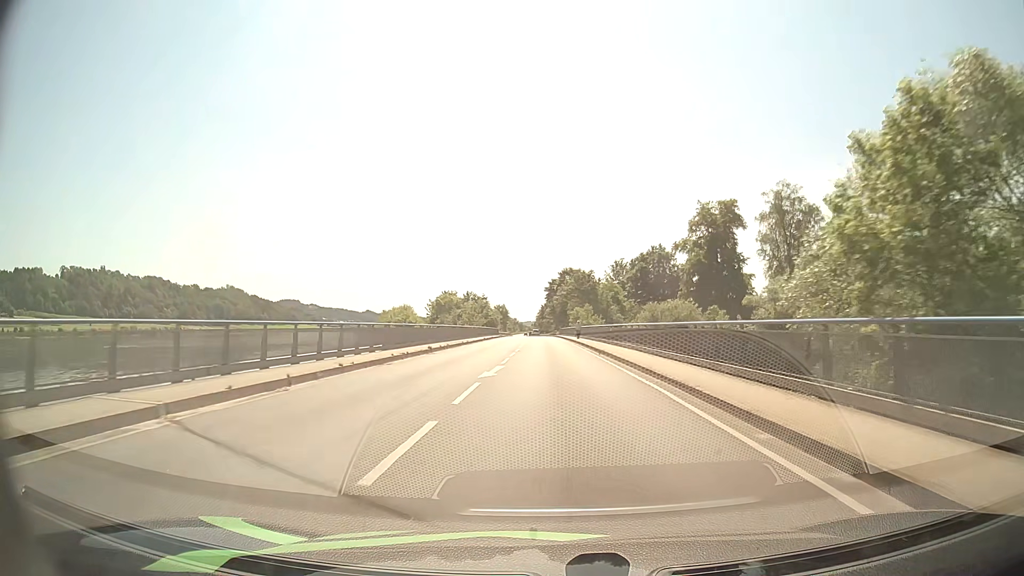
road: primary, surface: asphalt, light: Day
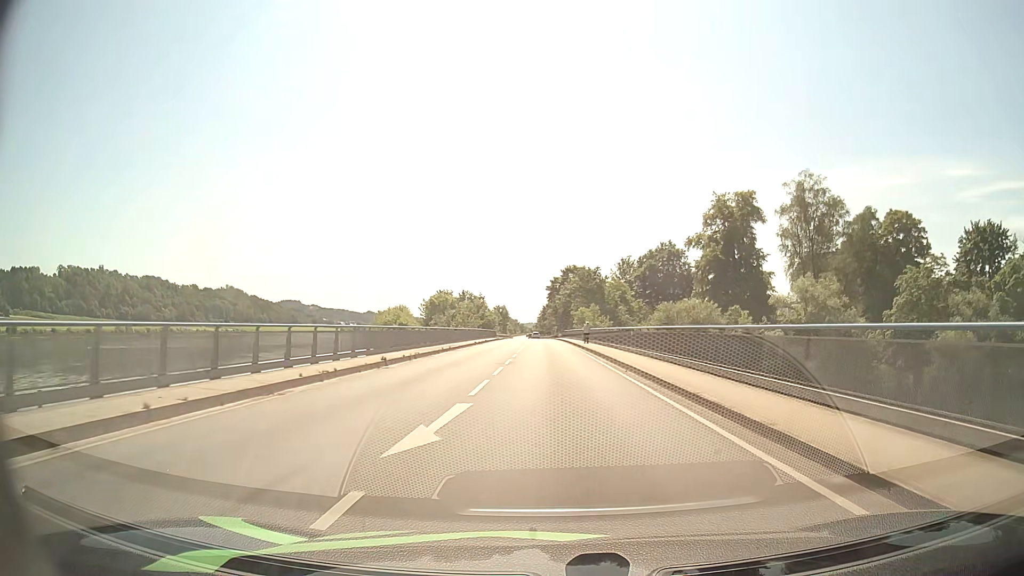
(0.0, +9.8) m; 0°
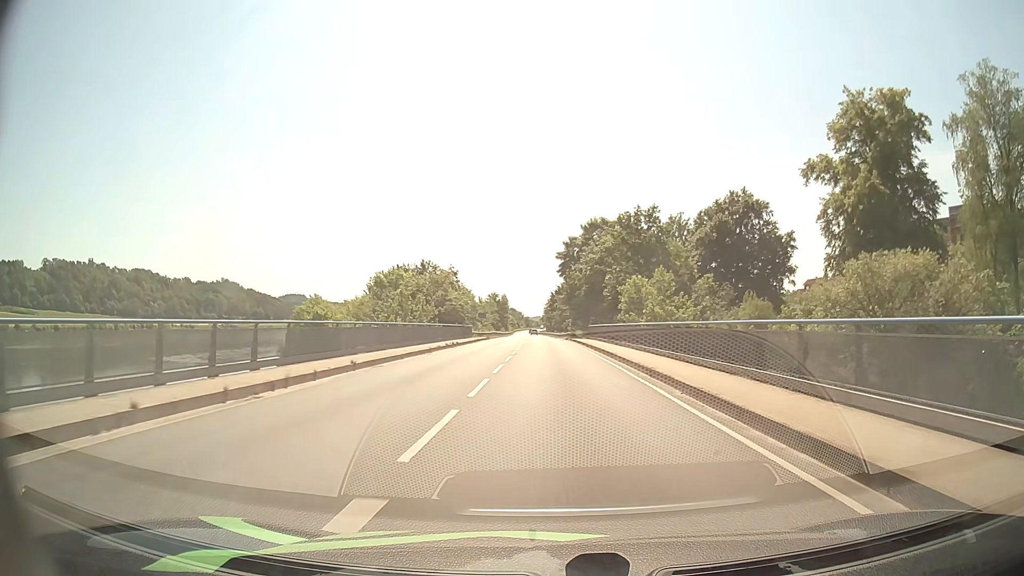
(-0.4, +48.9) m; -1°
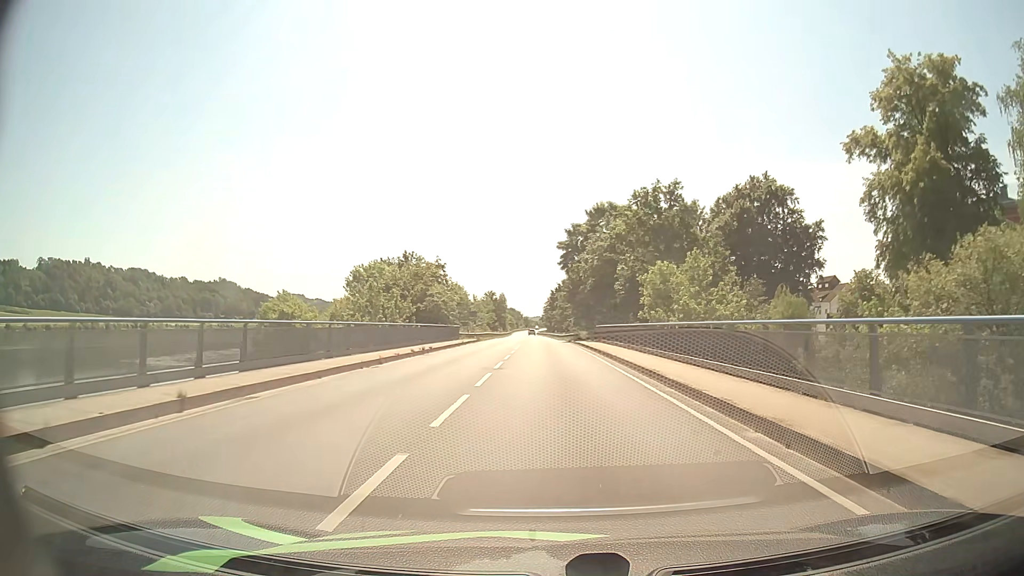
(0.0, +9.8) m; 0°
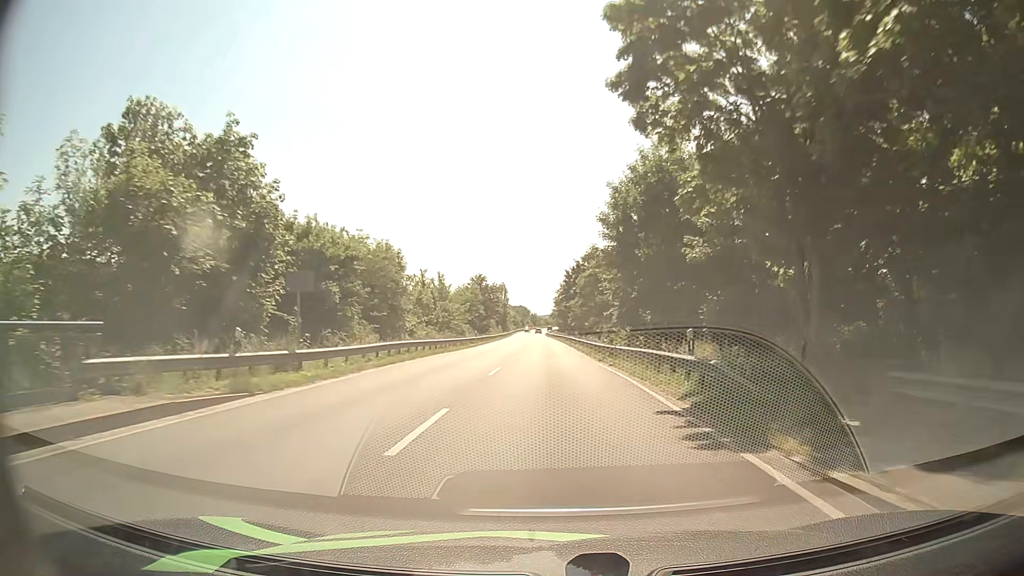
(-0.3, +50.5) m; 0°
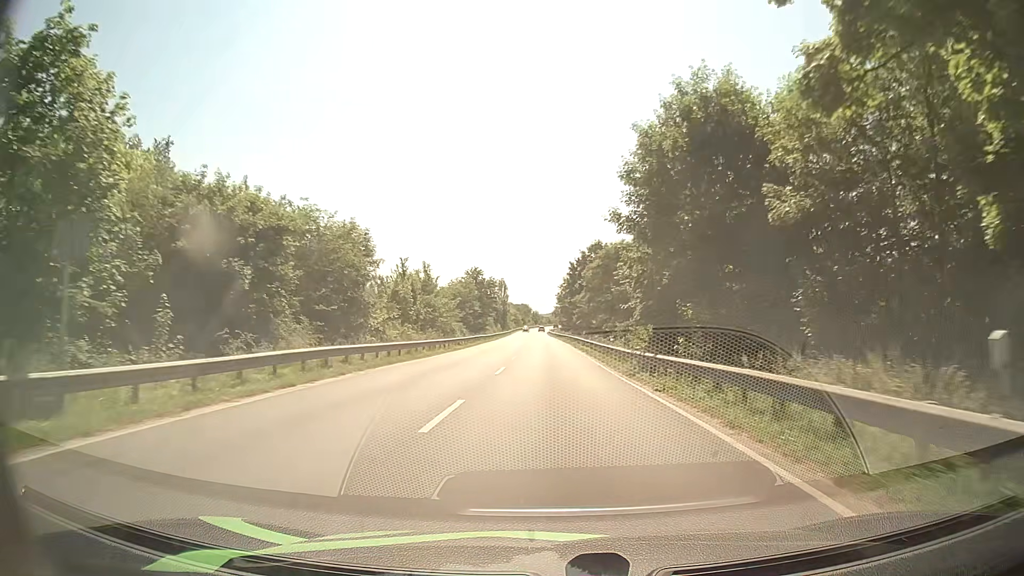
(-0.1, +10.6) m; -1°
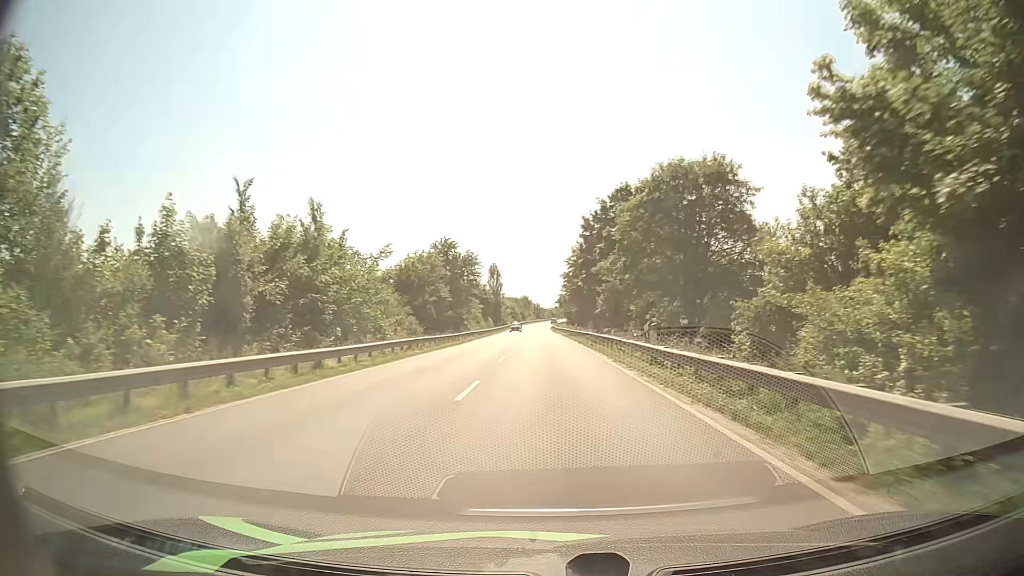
(+0.1, +32.8) m; 0°
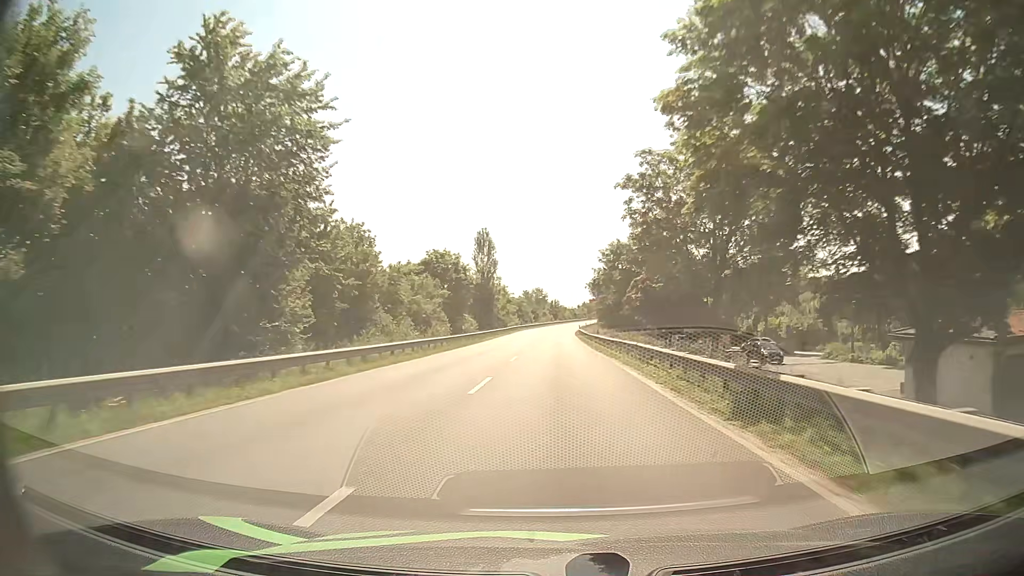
(-0.4, +58.6) m; -2°
(0, +10) (0, +20) (0, +30) (0, +40) (0, +50) (0, +60) (+1, +70) (+1, +80) (+1, +90) (+2, +100) m
